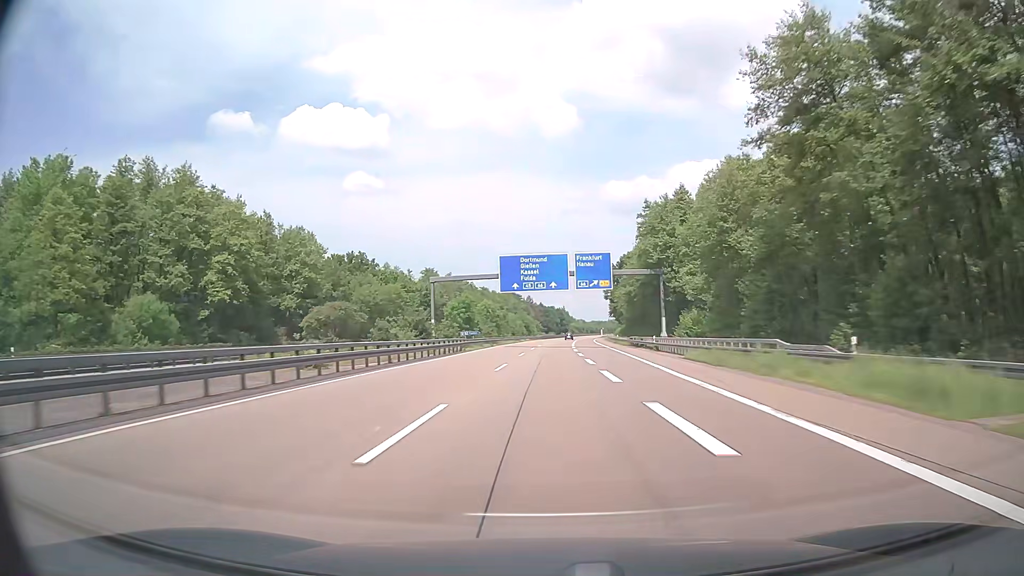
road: motorway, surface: asphalt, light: Day
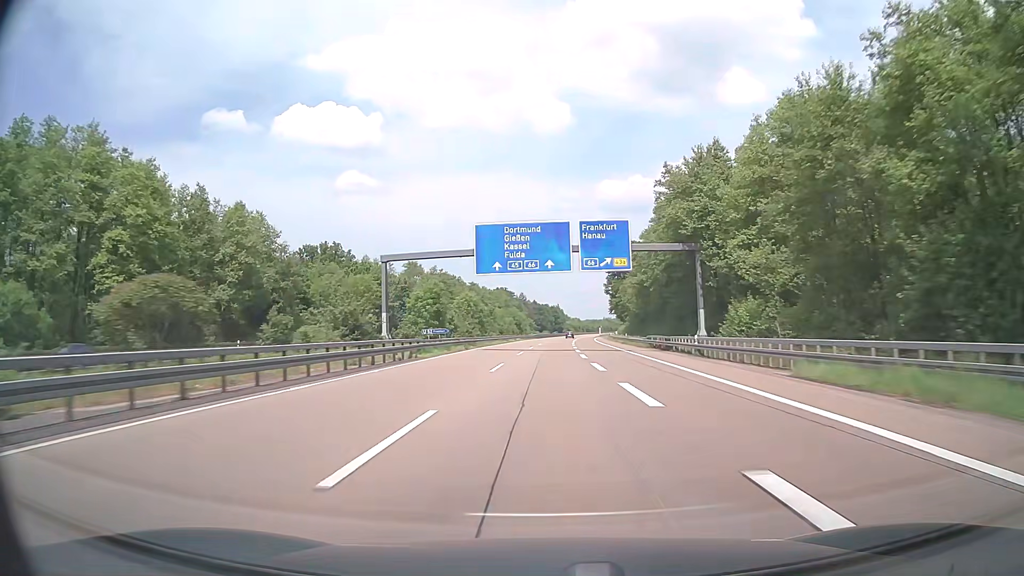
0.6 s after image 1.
(0.0, +19.0) m; 0°
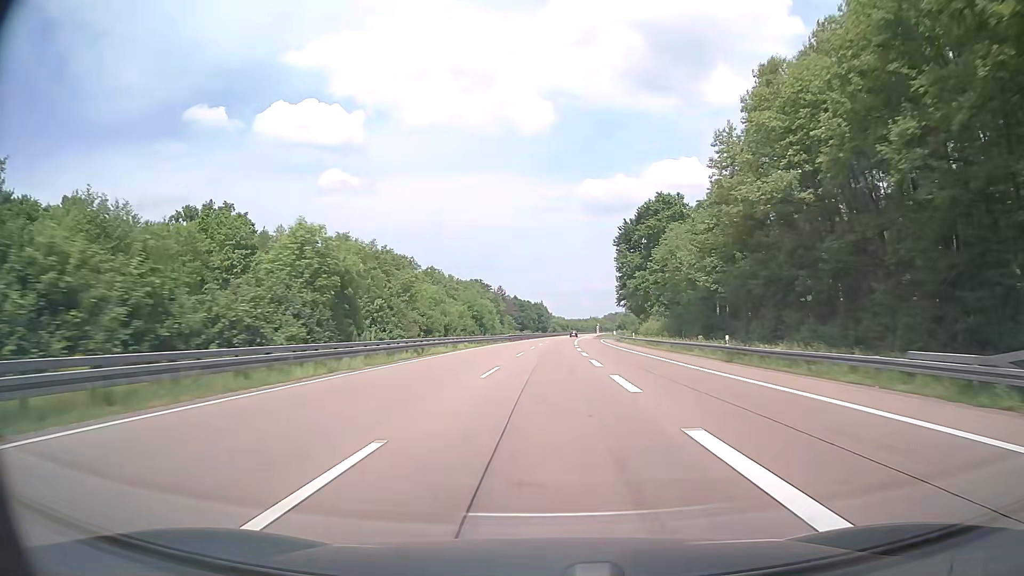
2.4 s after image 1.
(+0.6, +57.0) m; +1°
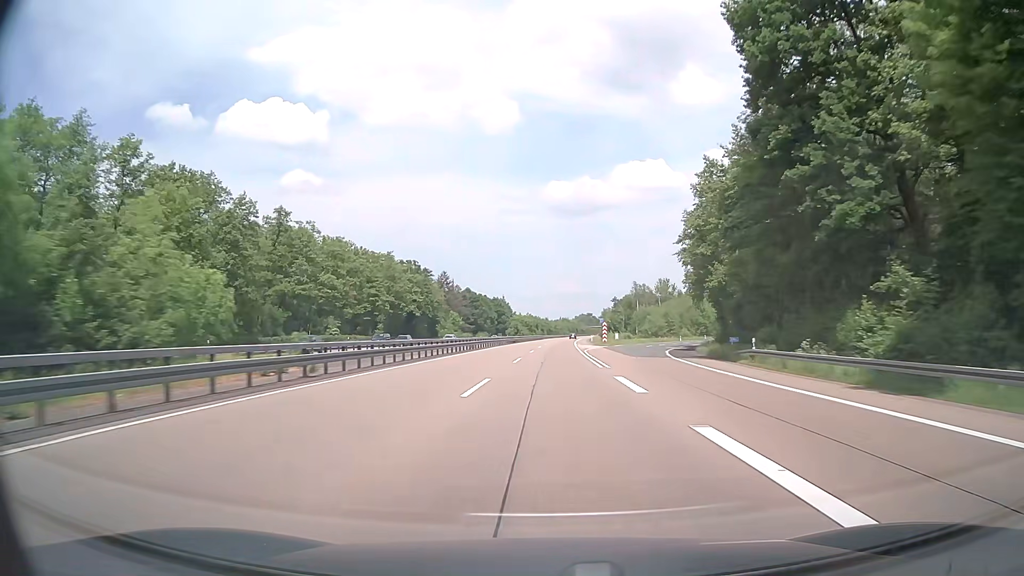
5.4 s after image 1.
(+2.1, +95.1) m; +3°
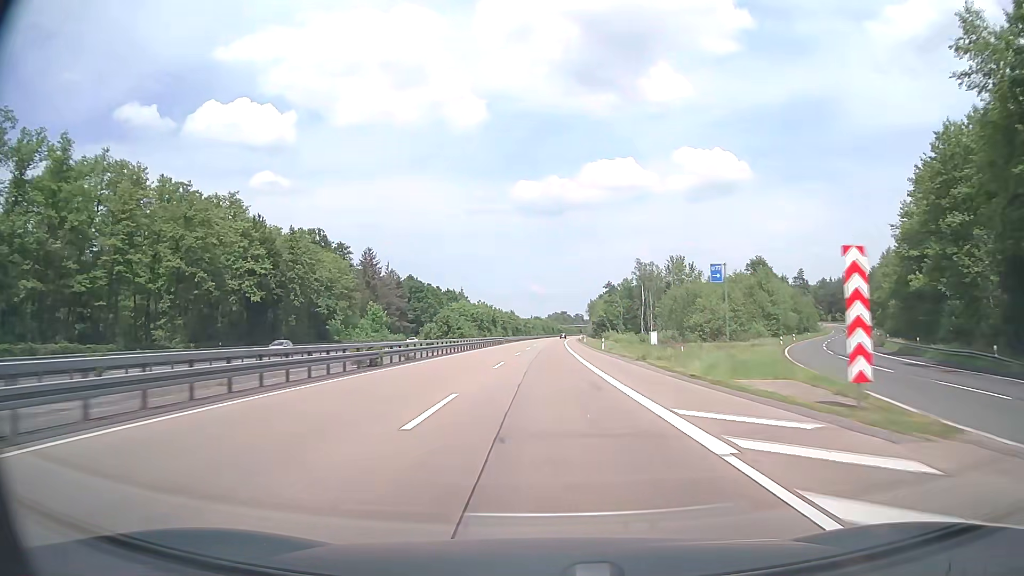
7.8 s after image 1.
(+1.7, +76.0) m; +2°
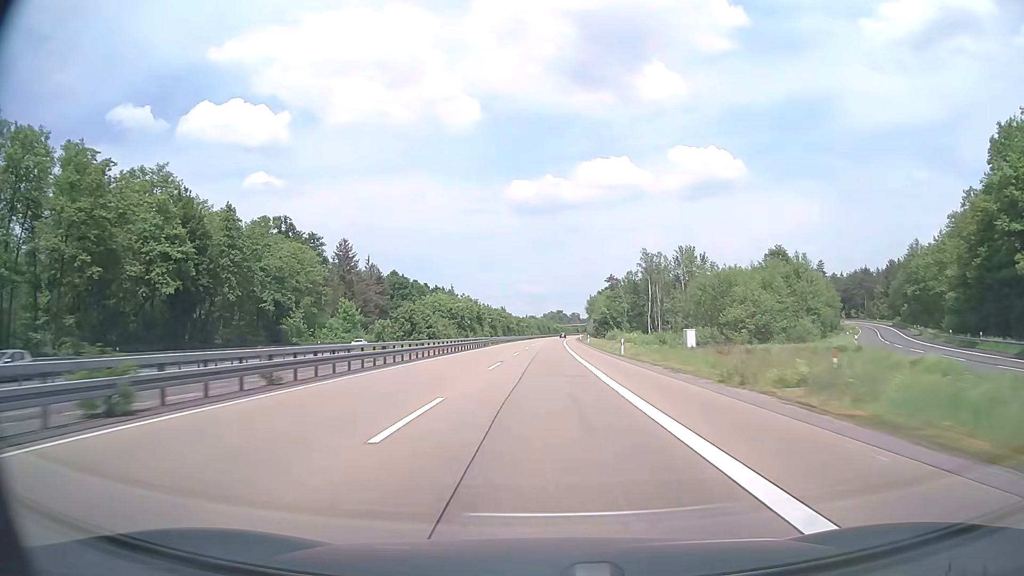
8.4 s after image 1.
(+0.1, +19.0) m; 0°
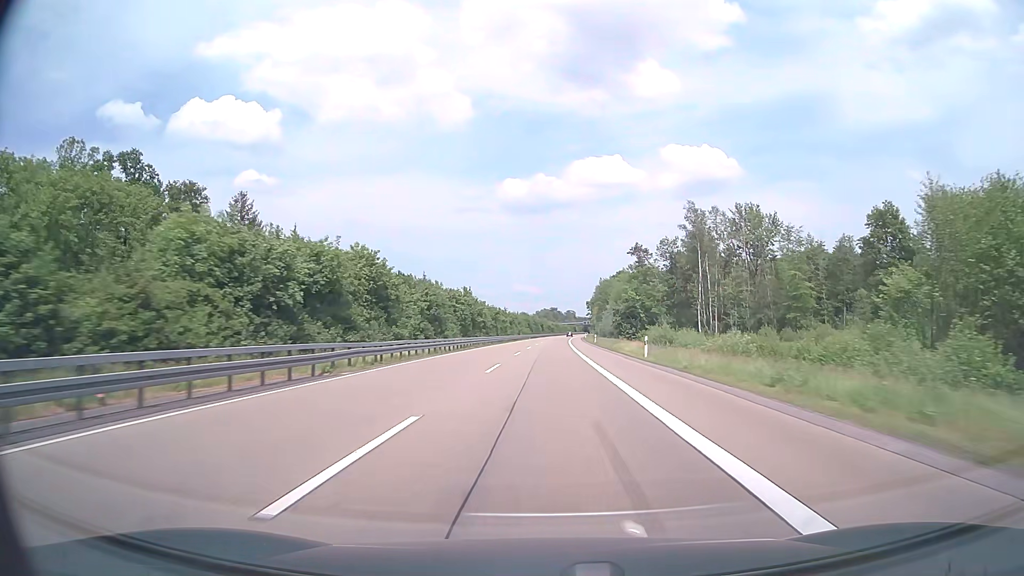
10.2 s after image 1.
(+0.3, +57.1) m; +1°
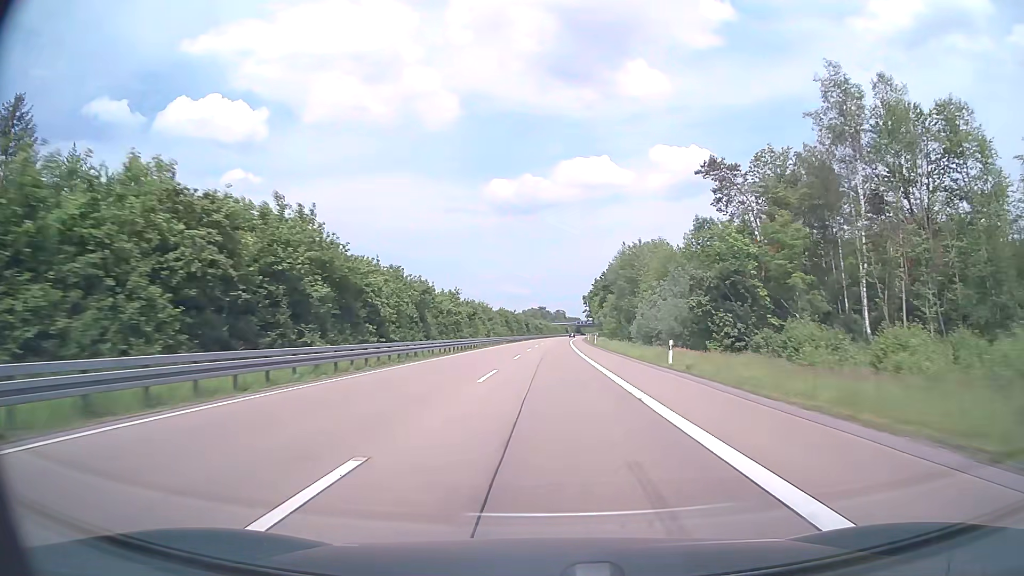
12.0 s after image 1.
(+0.6, +57.1) m; +1°
(0, +10) (0, +20) (0, +30) (0, +40) (0, +50) (+1, +60) (+1, +70) (+1, +80) (+2, +90) (+2, +100) m
